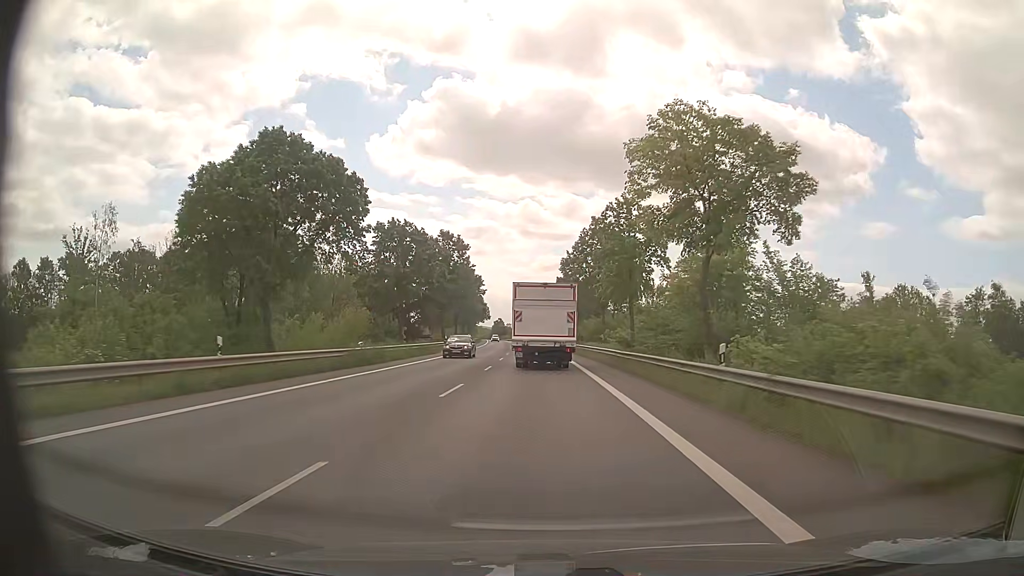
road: primary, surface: asphalt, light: Day
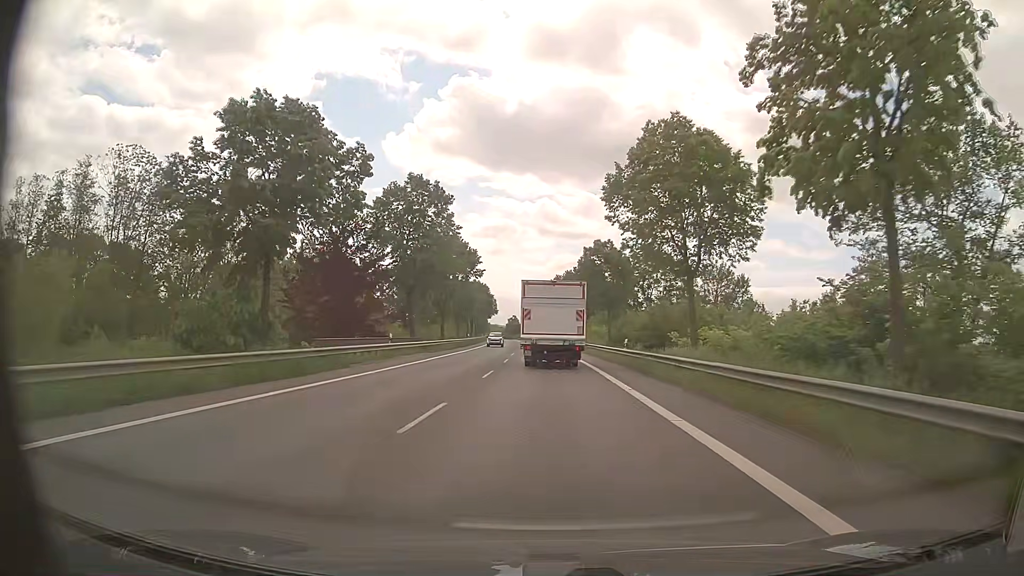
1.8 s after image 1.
(-0.6, +30.0) m; -2°
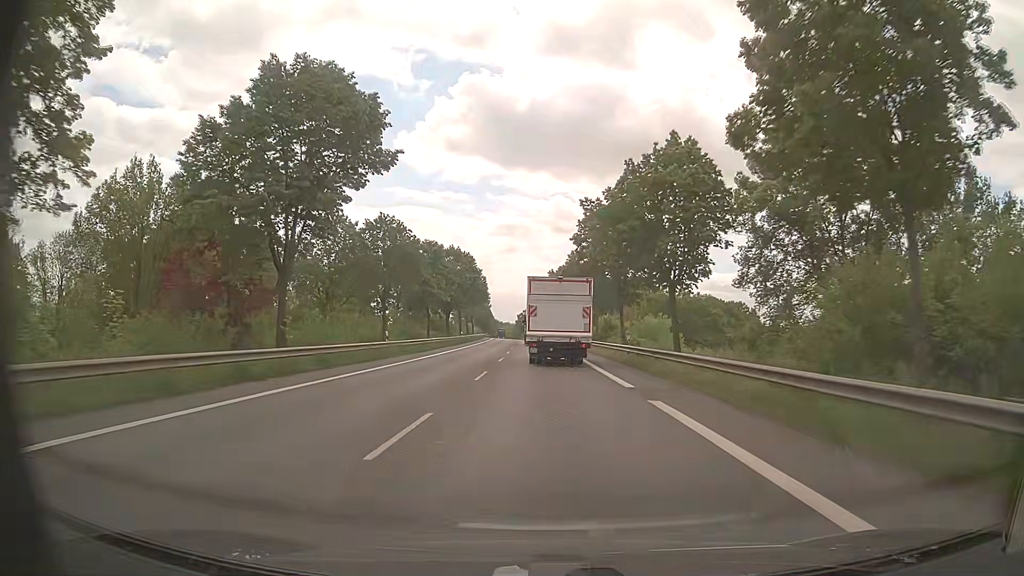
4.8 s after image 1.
(-0.6, +50.3) m; -1°
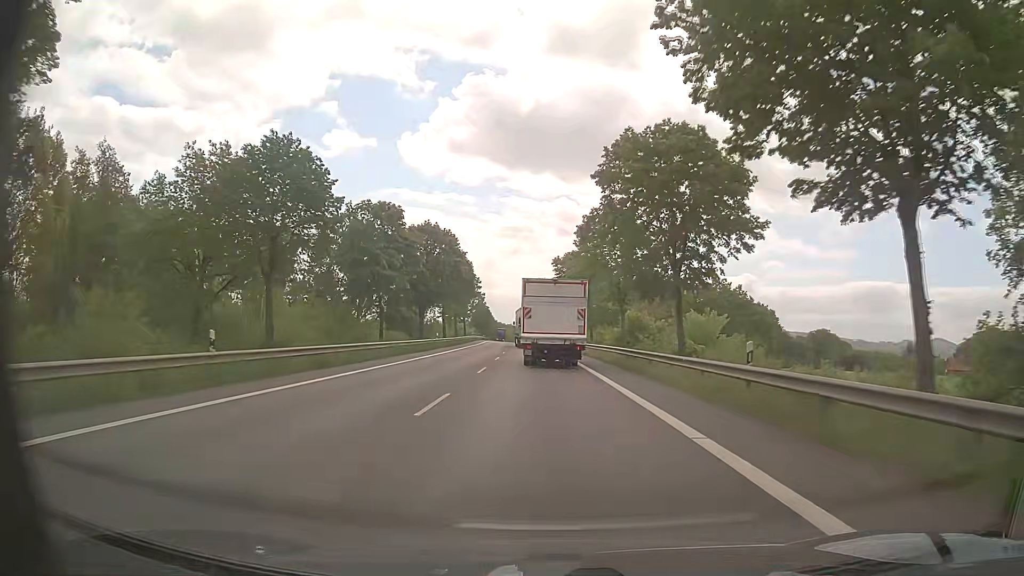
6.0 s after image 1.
(-0.1, +20.3) m; 0°
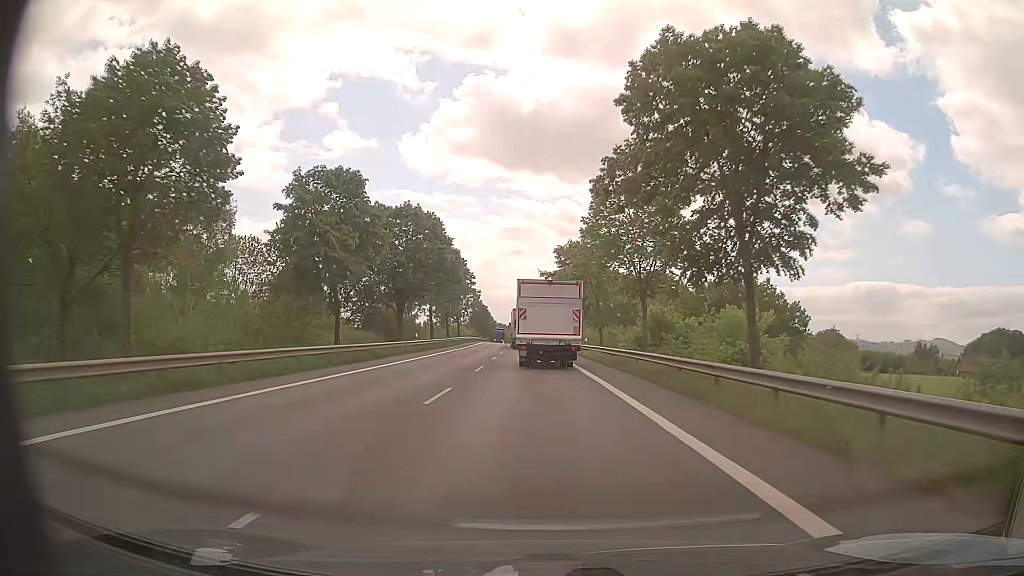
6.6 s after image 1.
(0.0, +10.1) m; 0°
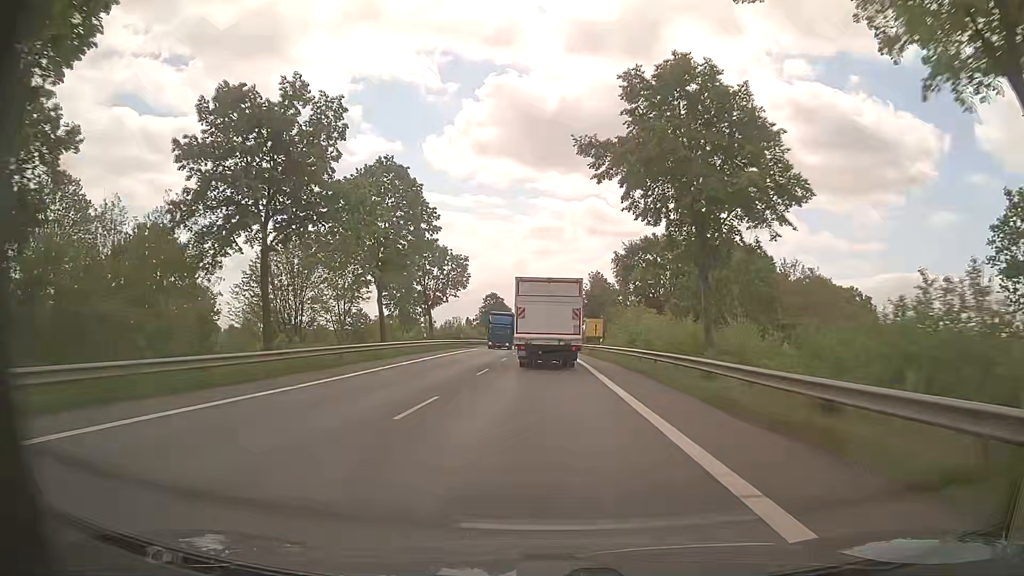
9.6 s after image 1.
(-1.0, +50.6) m; -3°
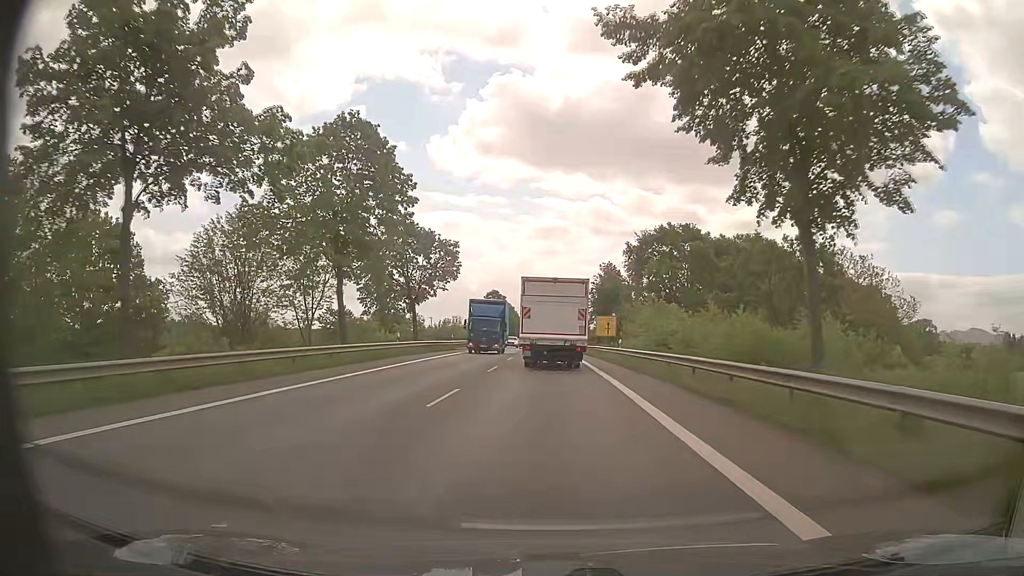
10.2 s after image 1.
(0.0, +10.0) m; 0°
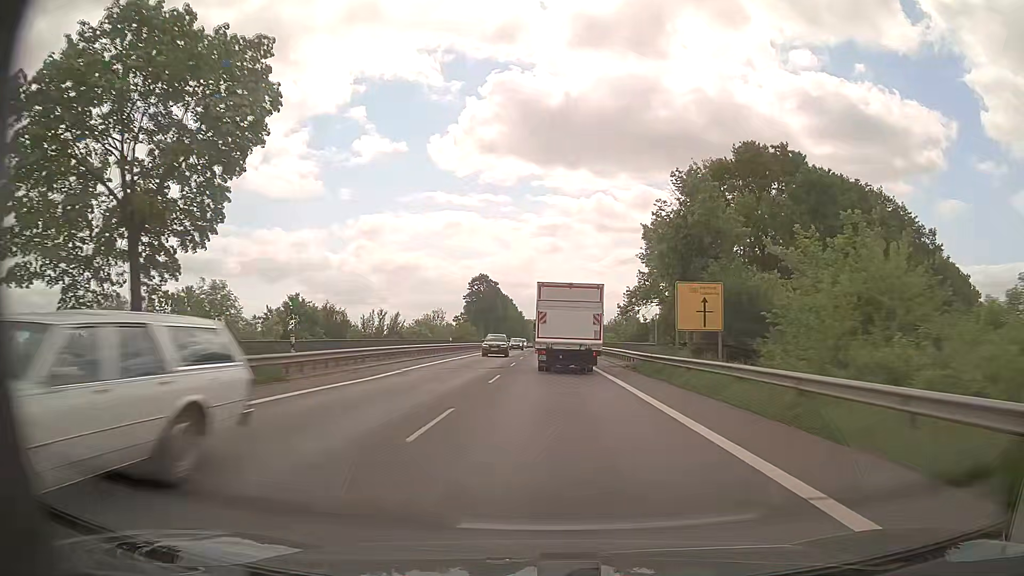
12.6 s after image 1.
(-0.4, +39.9) m; -1°
(0, +10) (0, +20) (0, +30) (0, +40) (0, +50) (0, +60) (0, +70) (0, +80) (0, +90) (0, +100) m
